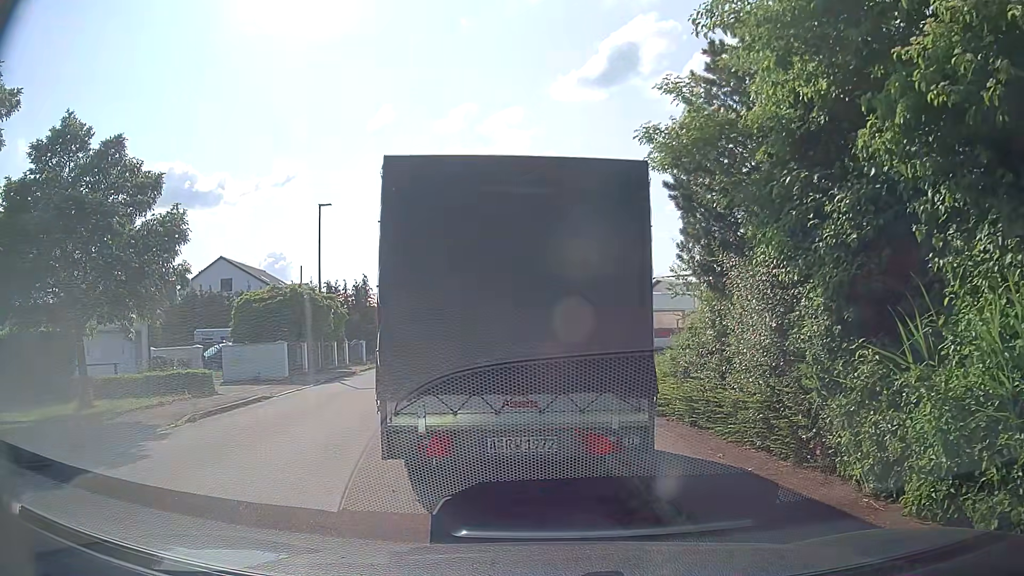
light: Day
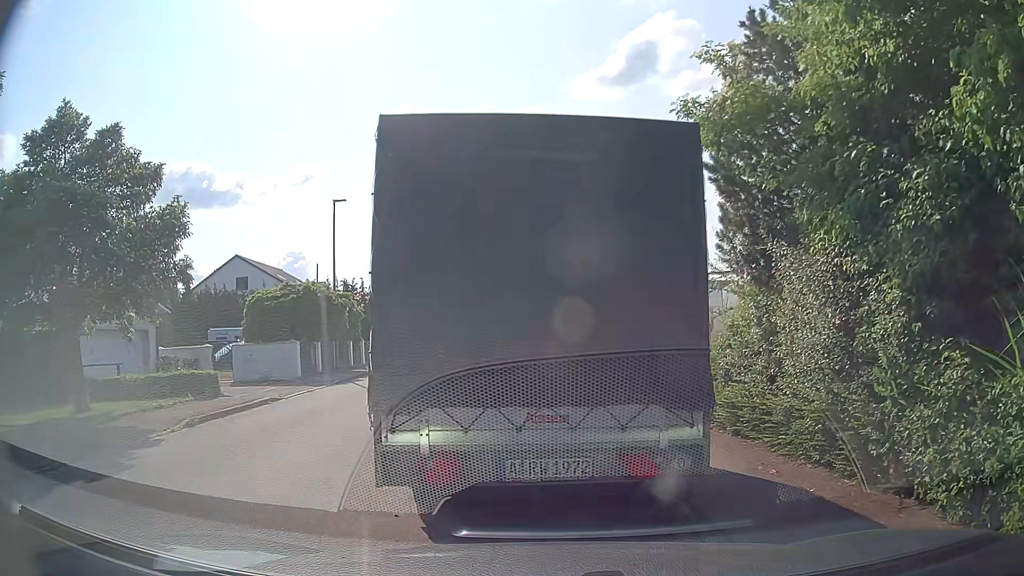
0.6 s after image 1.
(0.0, +0.8) m; -3°
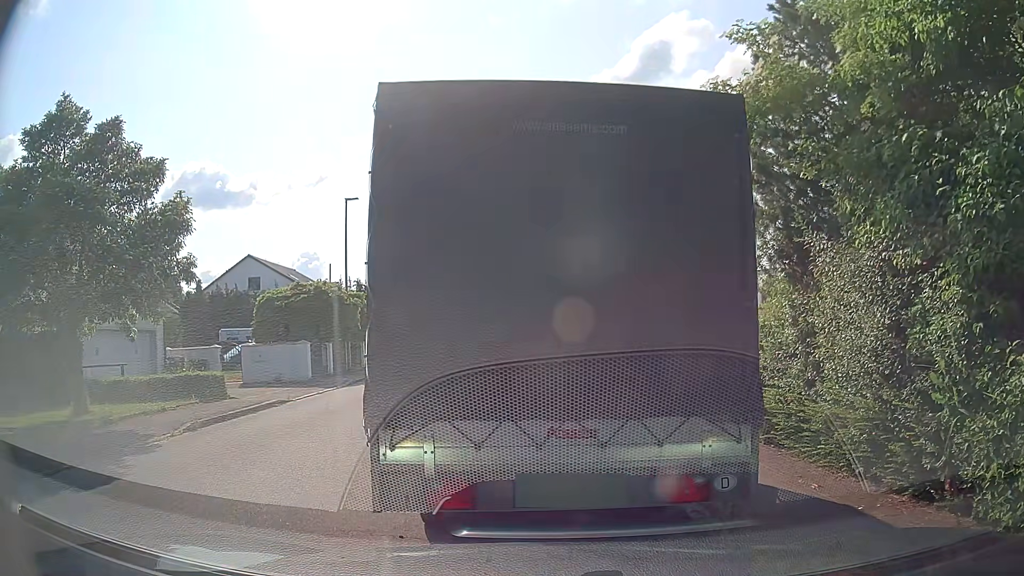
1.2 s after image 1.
(0.0, +0.5) m; 0°
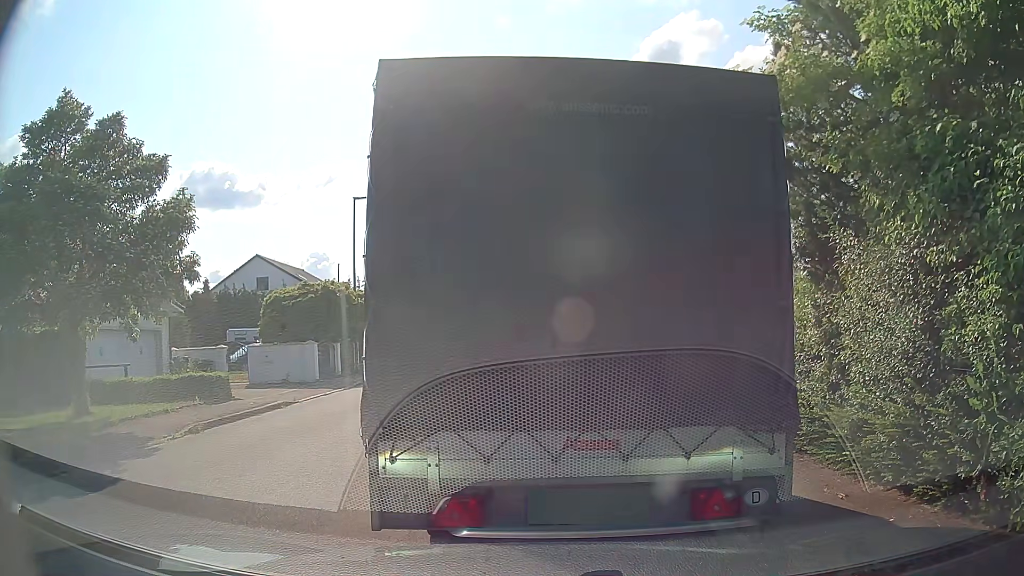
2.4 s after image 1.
(0.0, +0.3) m; 0°
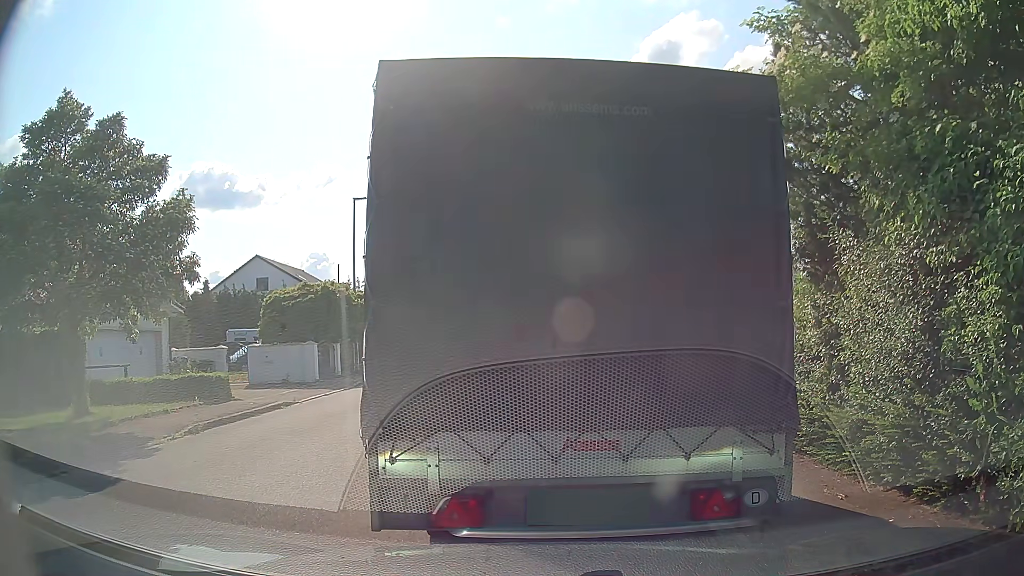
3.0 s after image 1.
(0.0, 0.0) m; 0°
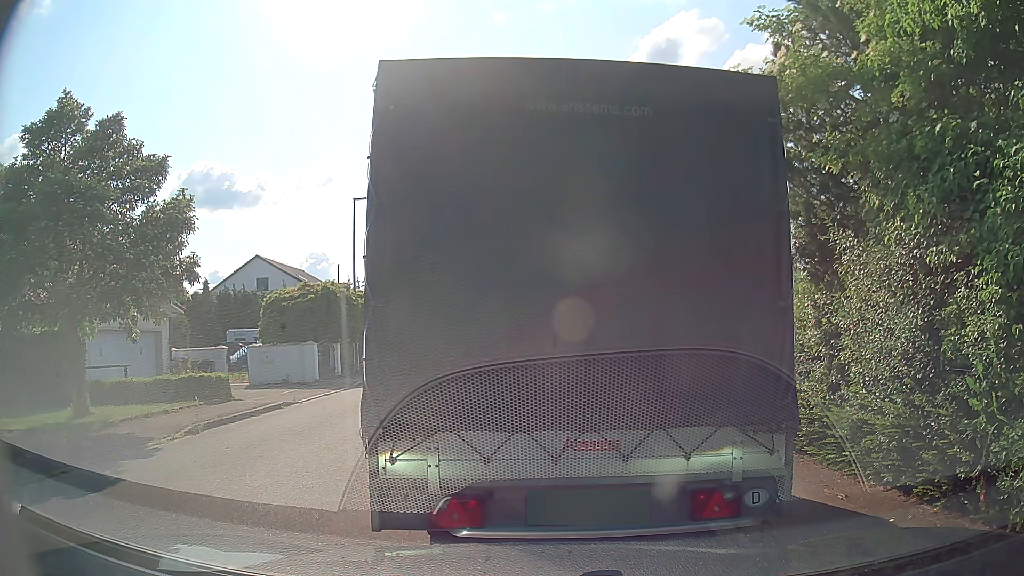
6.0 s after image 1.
(0.0, 0.0) m; 0°
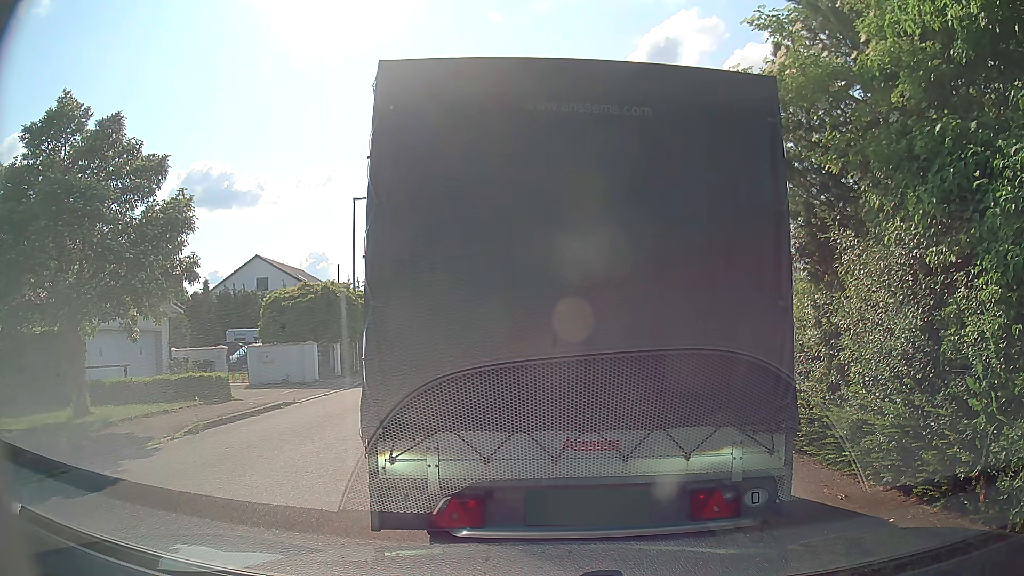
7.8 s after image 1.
(0.0, 0.0) m; 0°
